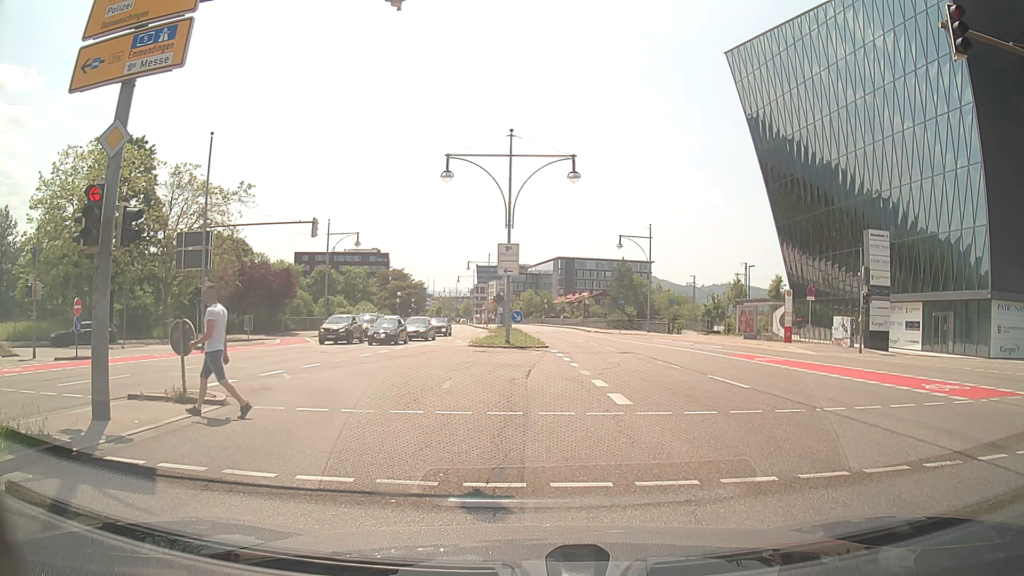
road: primary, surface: asphalt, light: Day
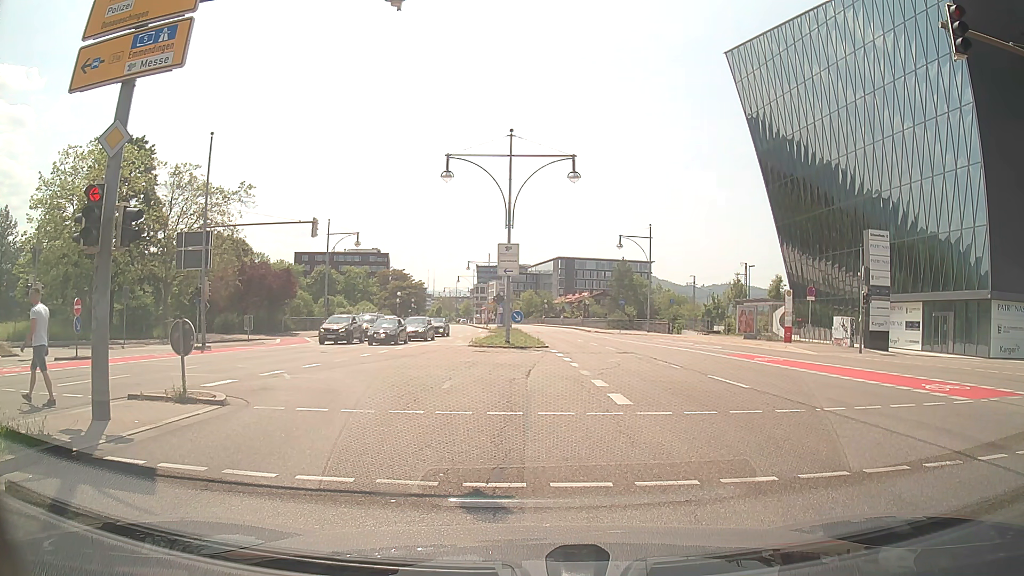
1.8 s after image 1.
(0.0, 0.0) m; 0°
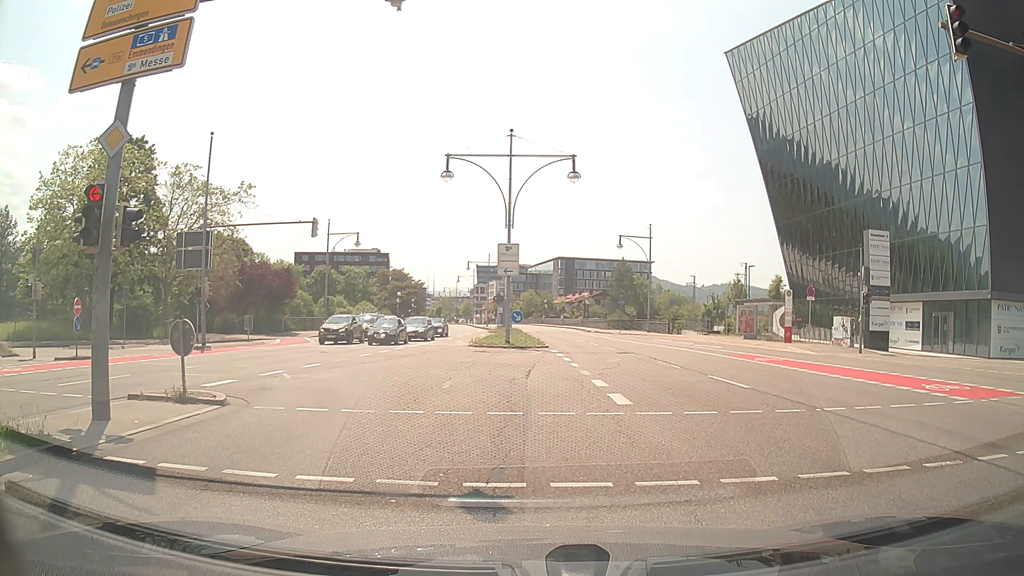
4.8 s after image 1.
(0.0, 0.0) m; 0°
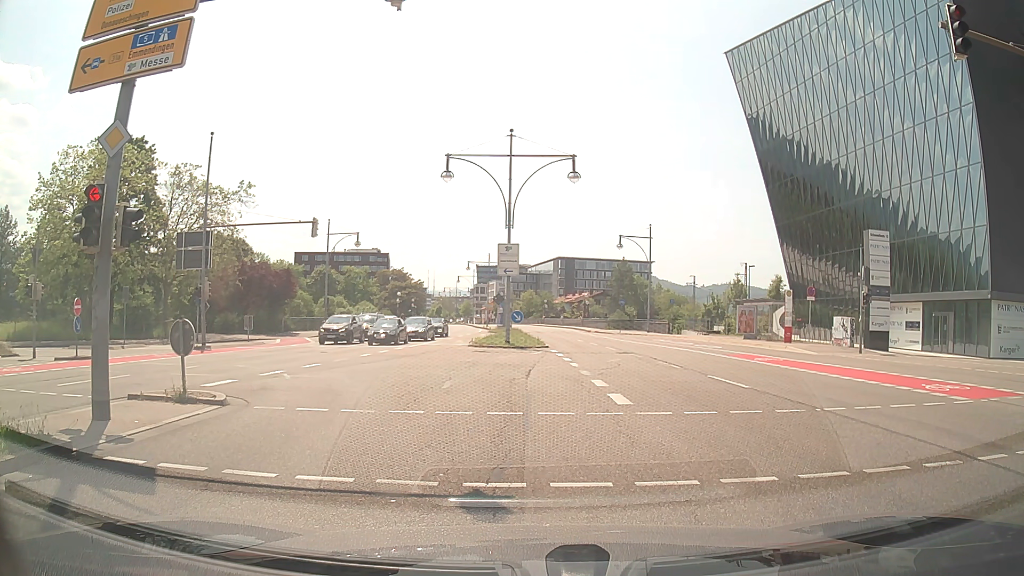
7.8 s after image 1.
(0.0, 0.0) m; 0°
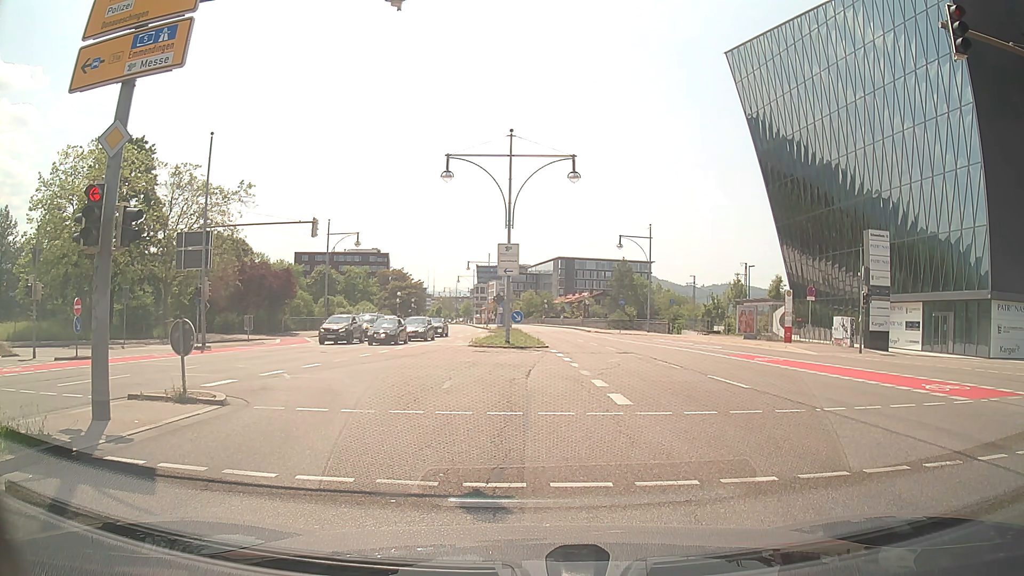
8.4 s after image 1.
(0.0, 0.0) m; 0°
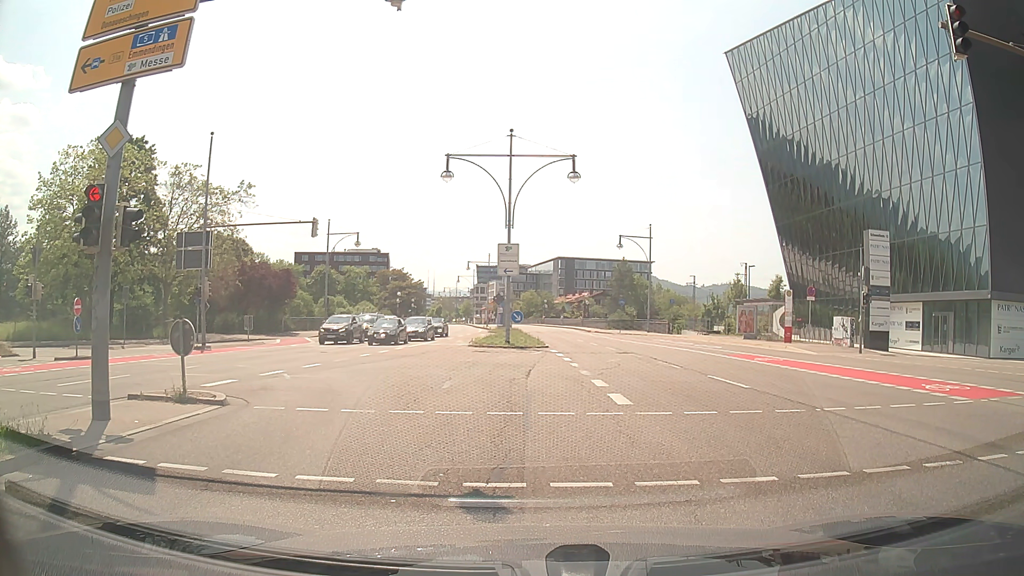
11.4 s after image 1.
(0.0, 0.0) m; 0°
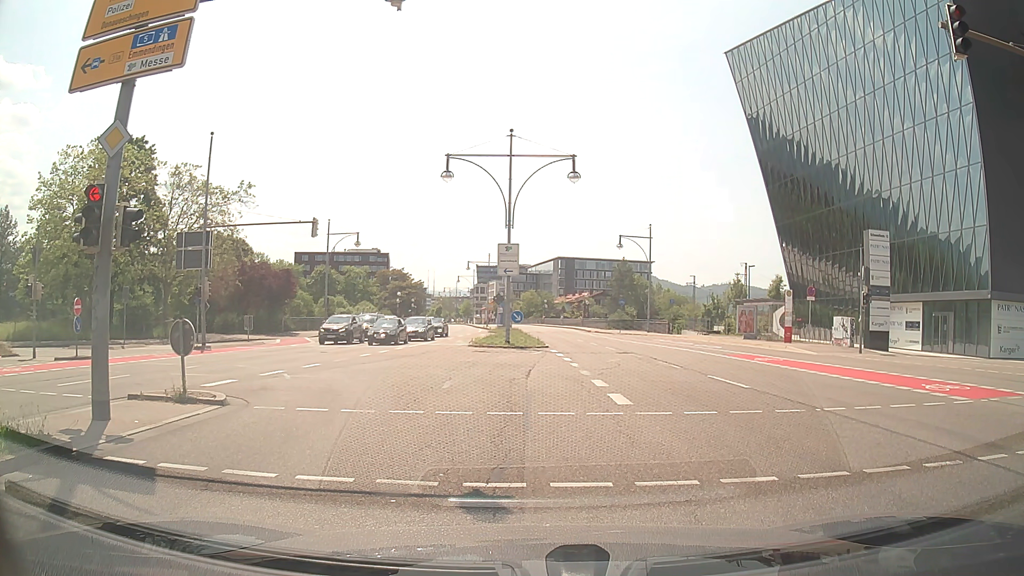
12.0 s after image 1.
(0.0, 0.0) m; 0°
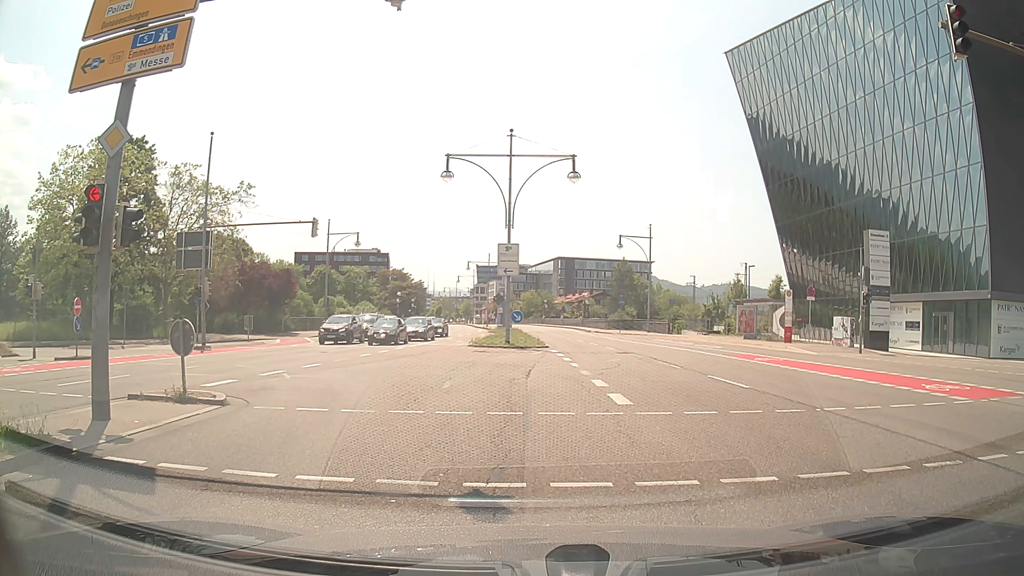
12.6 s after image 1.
(0.0, 0.0) m; 0°
(0, +10) (-2, +20) (-9, +26) (-19, +28) (-29, +27) (-39, +27) (-49, +26) (-59, +25) (-69, +24) (-79, +24) m
